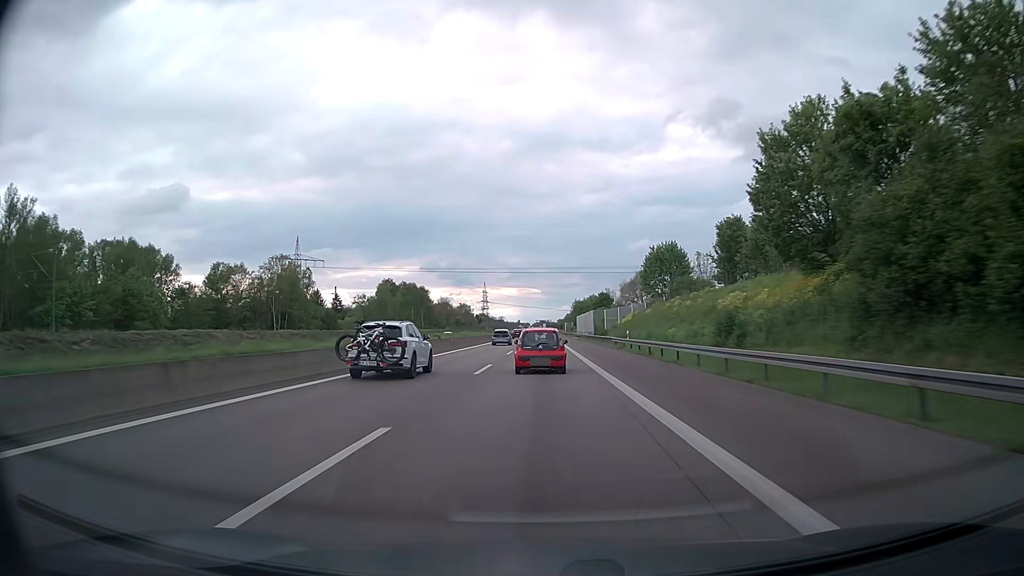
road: motorway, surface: asphalt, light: Day
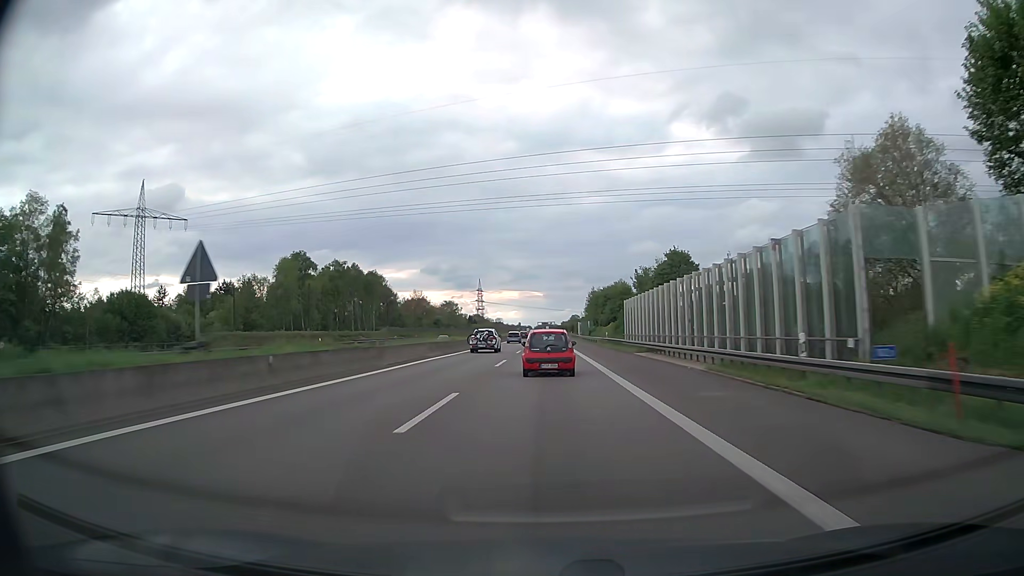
(0.0, +84.1) m; 0°
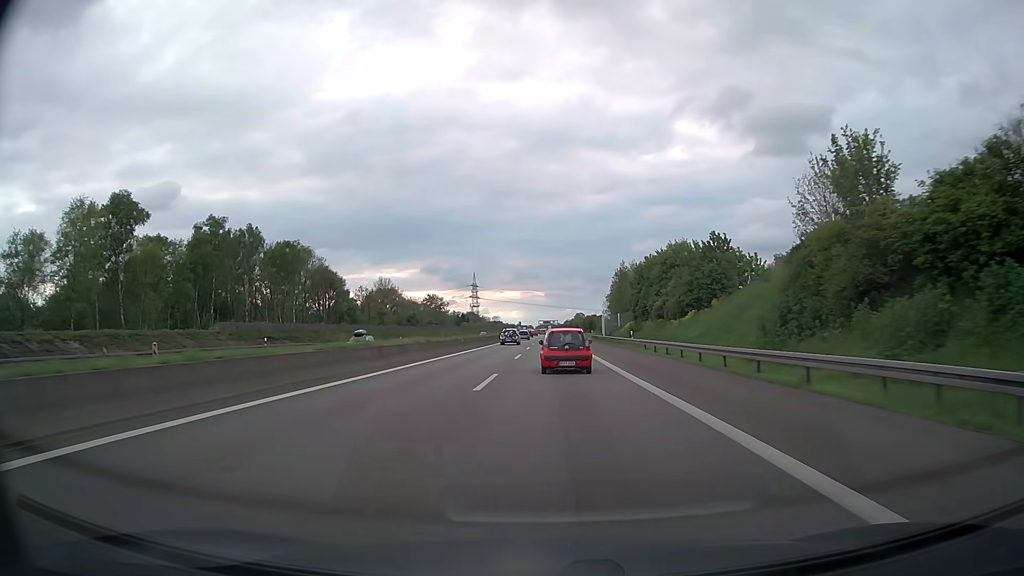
(+0.1, +65.4) m; 0°
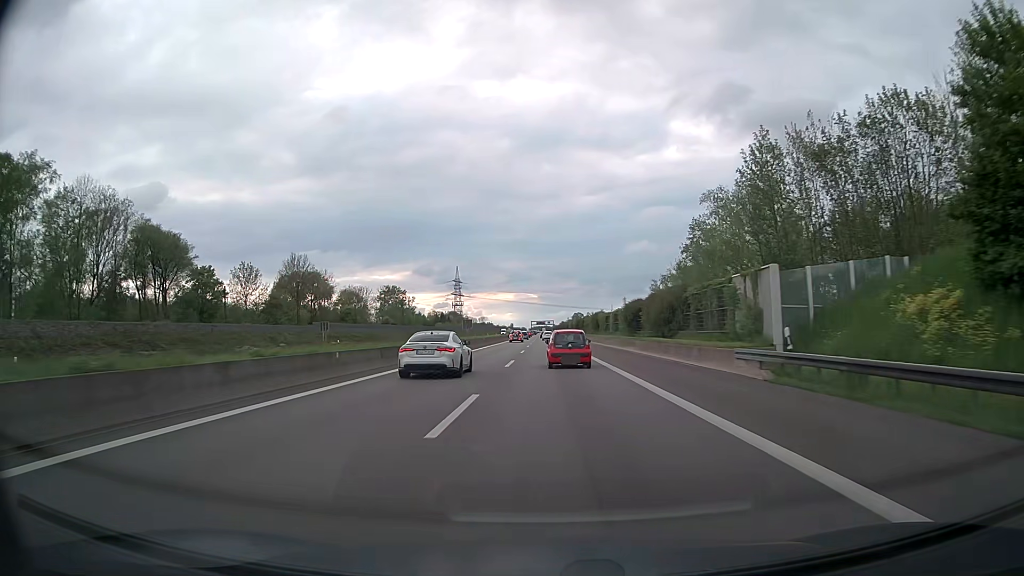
(+0.3, +78.7) m; 0°
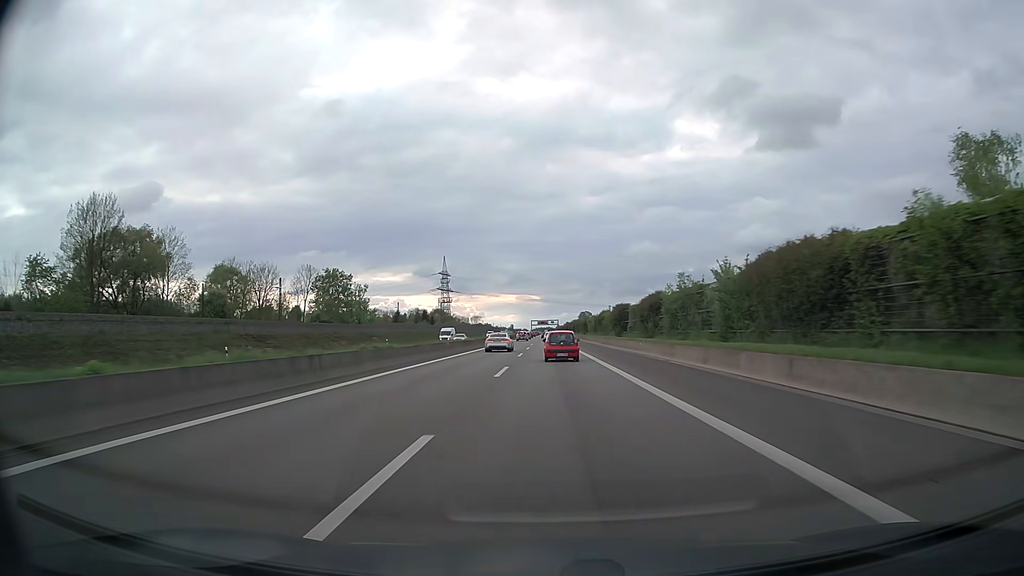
(0.0, +77.7) m; 0°
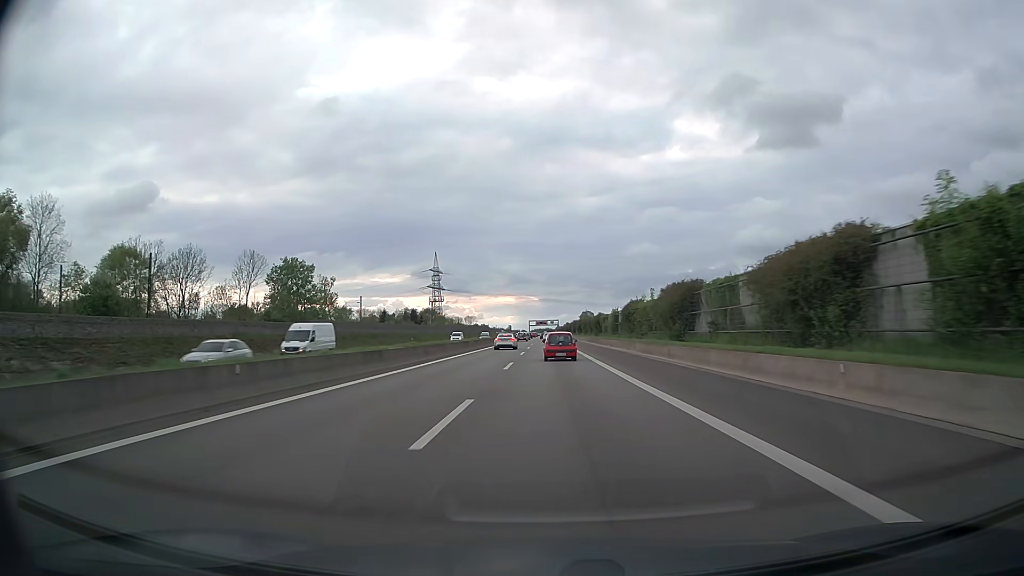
(0.0, +31.1) m; 0°
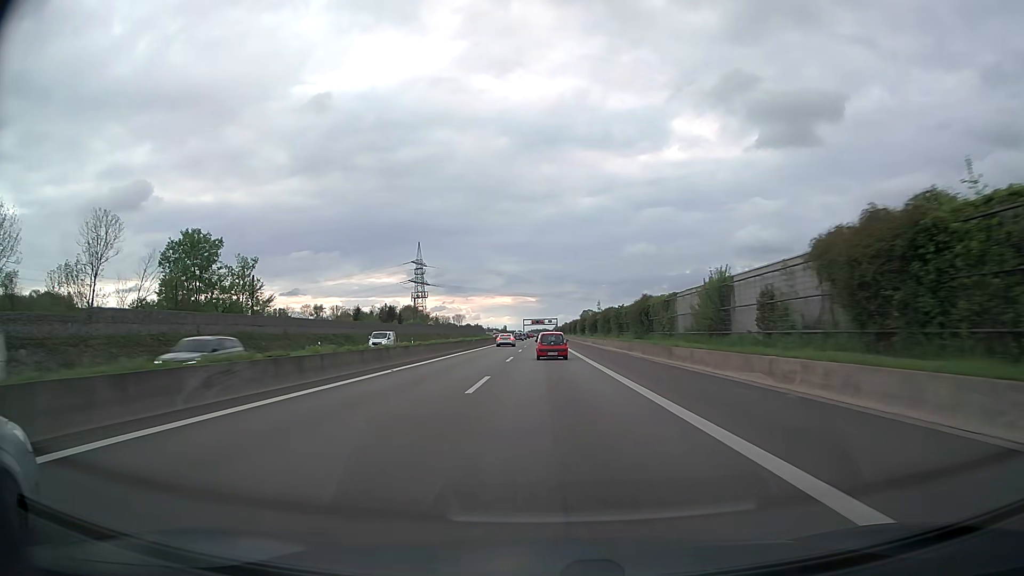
(+0.2, +46.6) m; 0°
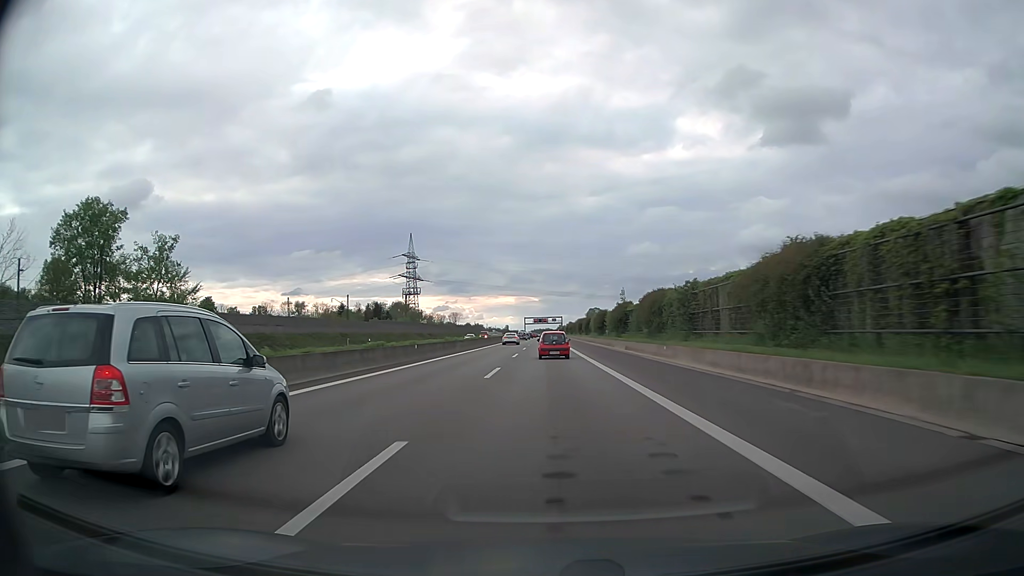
(0.0, +31.1) m; 0°
(0, +10) (0, +20) (0, +30) (0, +40) (0, +50) (0, +60) (0, +70) (0, +80) (0, +90) (0, +100) m
